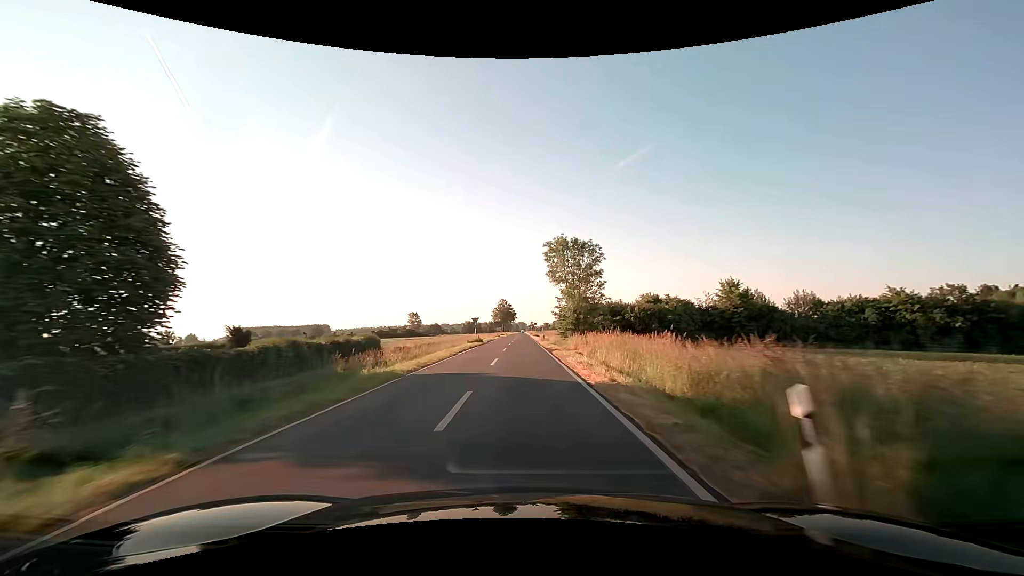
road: secondary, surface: asphalt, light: Day
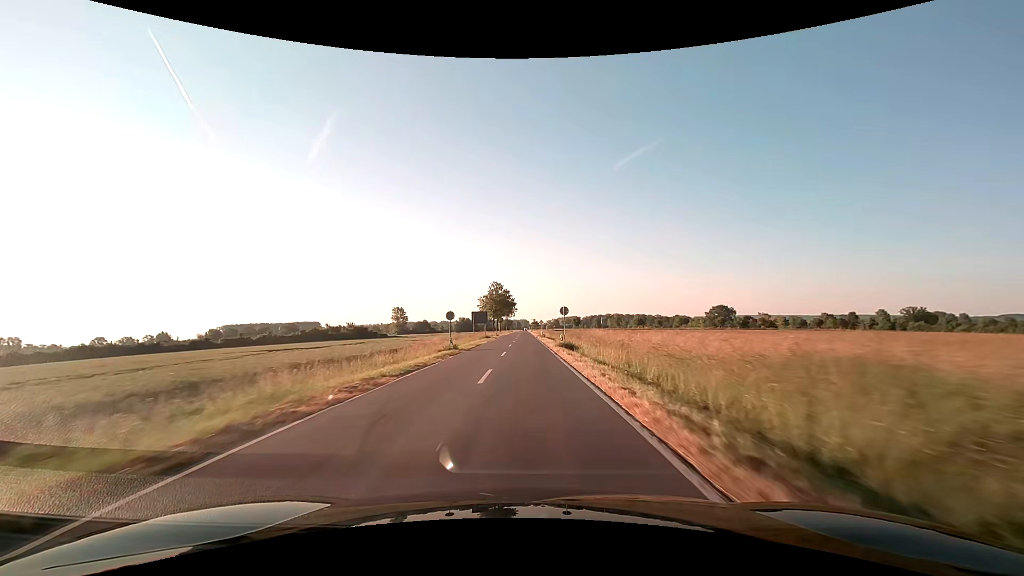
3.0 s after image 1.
(-0.5, +67.9) m; 0°
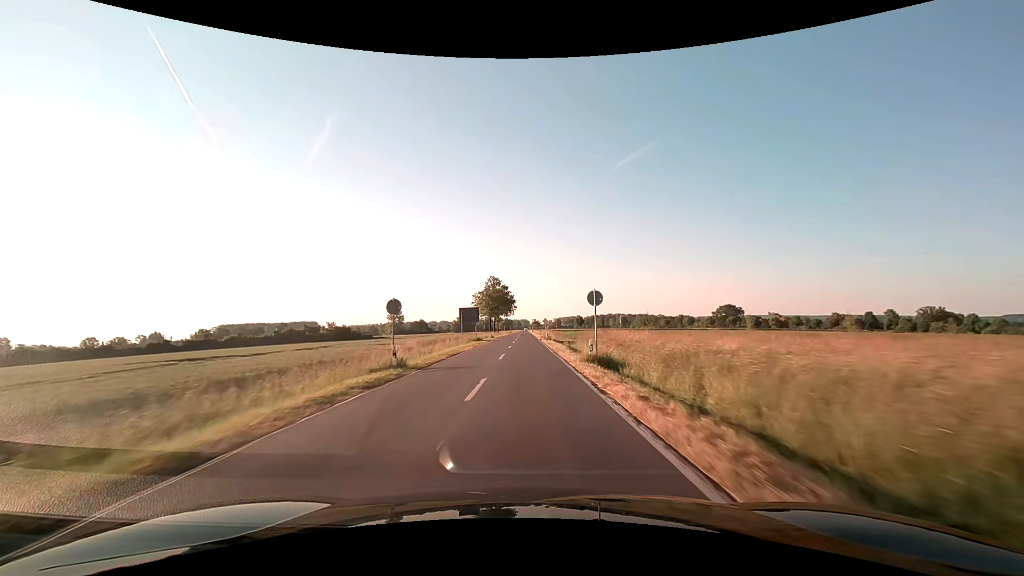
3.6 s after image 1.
(0.0, +14.8) m; 0°
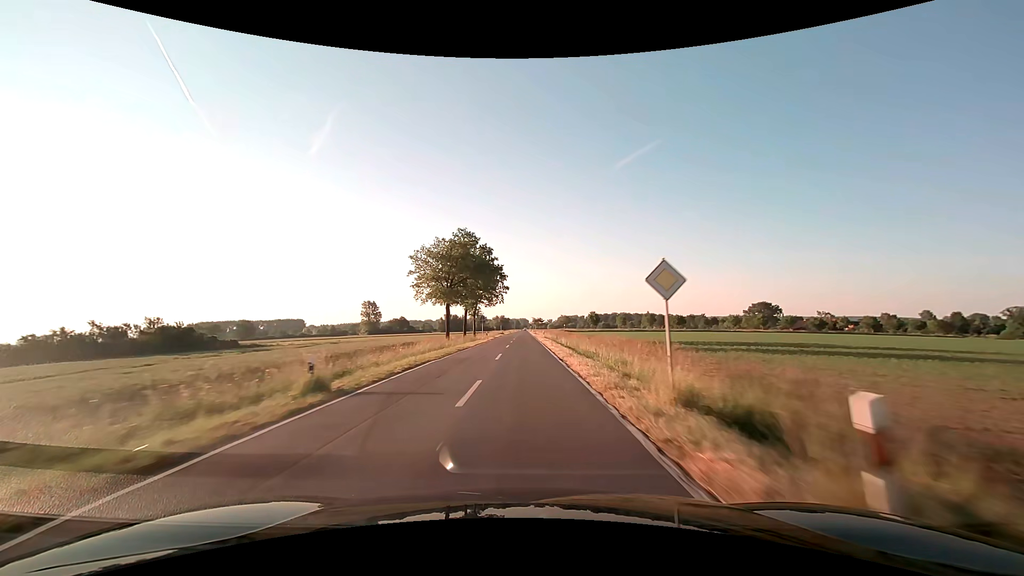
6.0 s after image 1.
(+0.1, +61.5) m; 0°
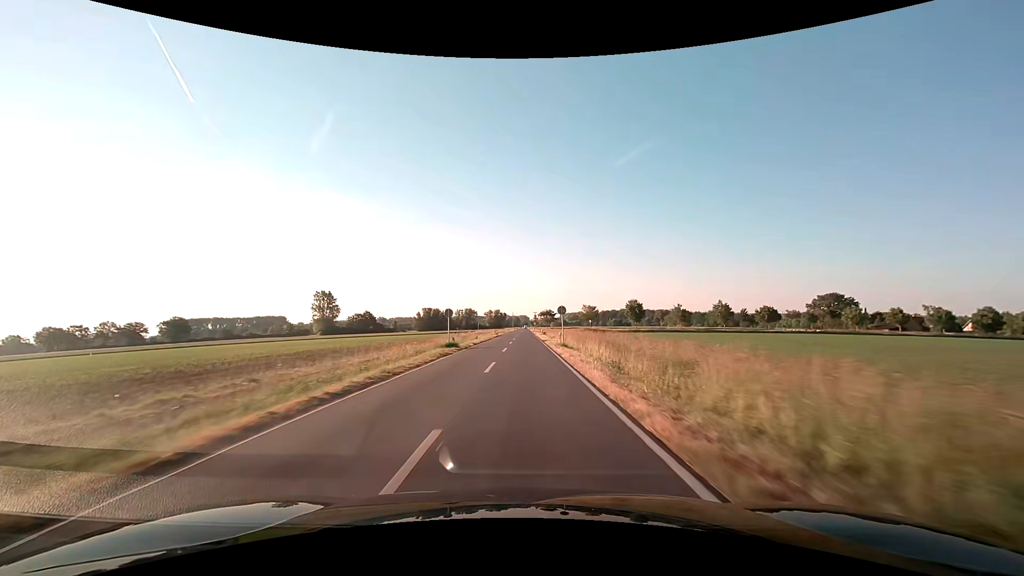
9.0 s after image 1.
(-0.2, +78.5) m; 0°
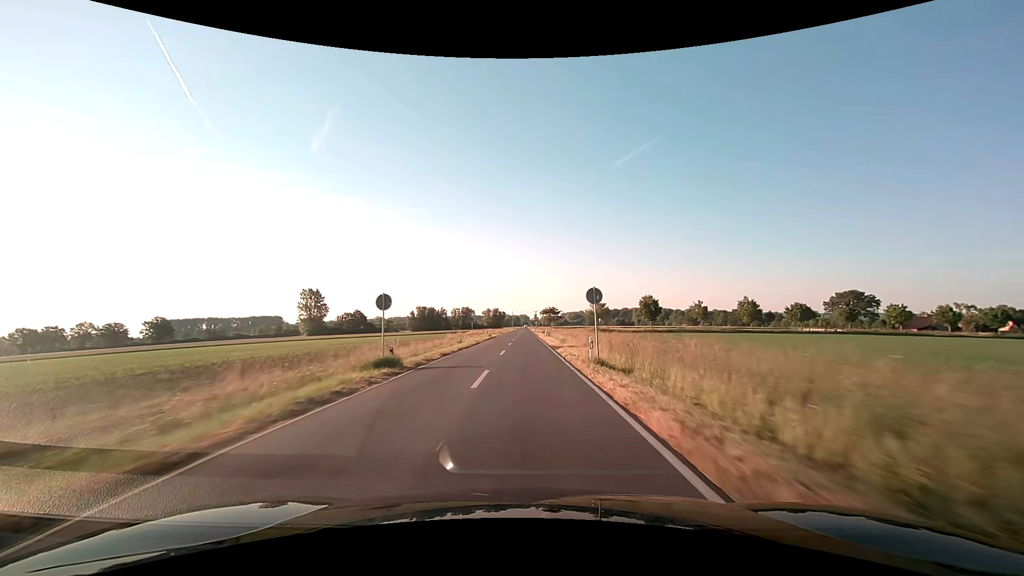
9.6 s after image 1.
(0.0, +15.8) m; 0°
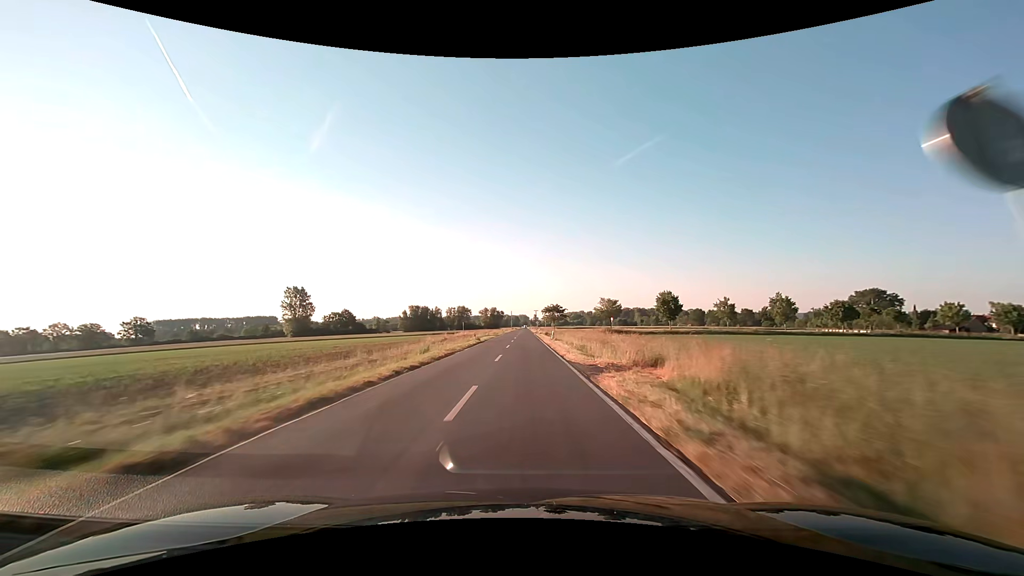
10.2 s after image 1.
(0.0, +15.8) m; 0°
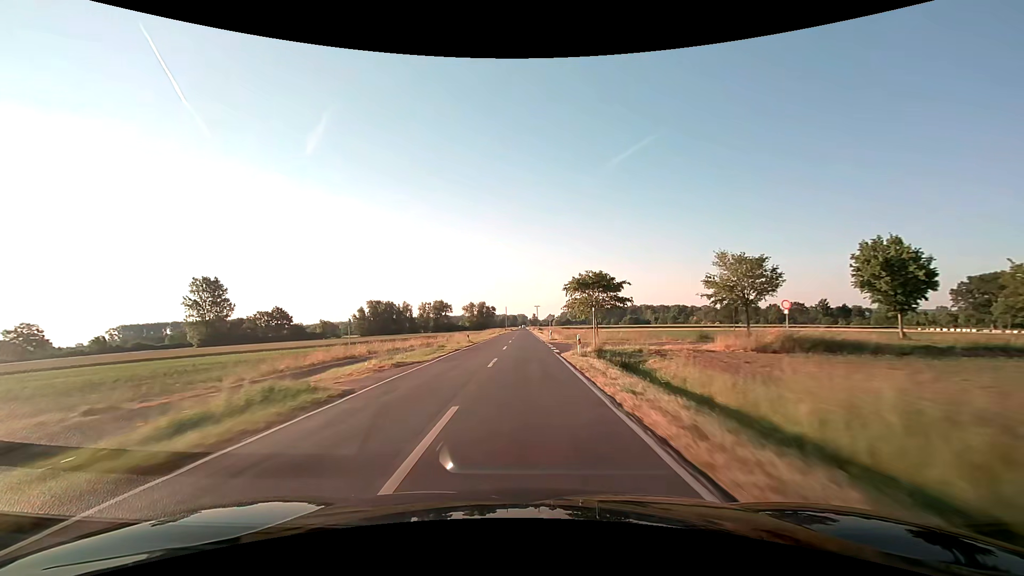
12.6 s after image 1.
(+0.1, +63.3) m; 0°
(0, +10) (0, +20) (0, +30) (0, +40) (0, +50) (0, +60) (0, +70) (0, +80) (0, +90) (0, +100) m
